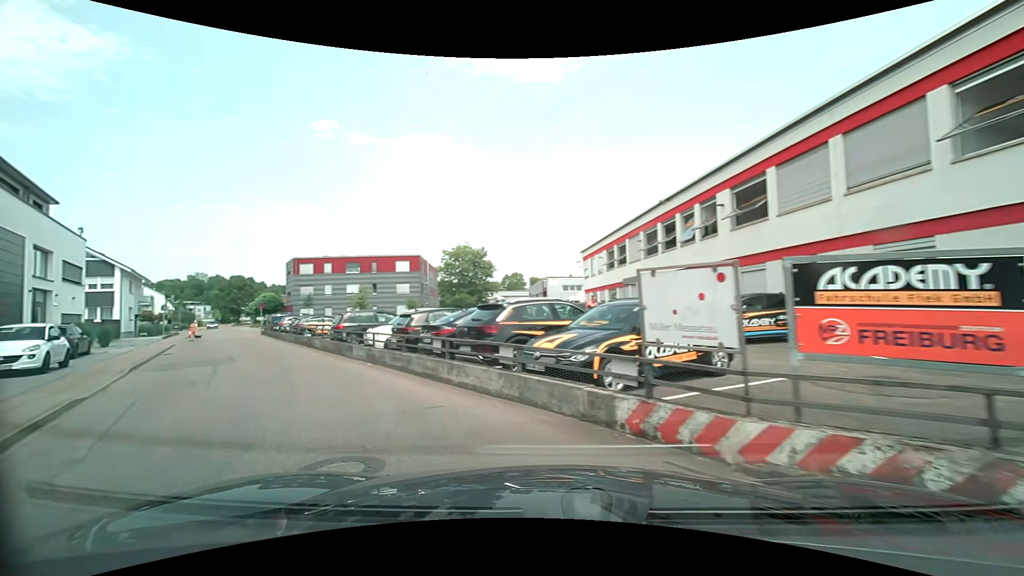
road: unclassified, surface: asphalt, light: Day
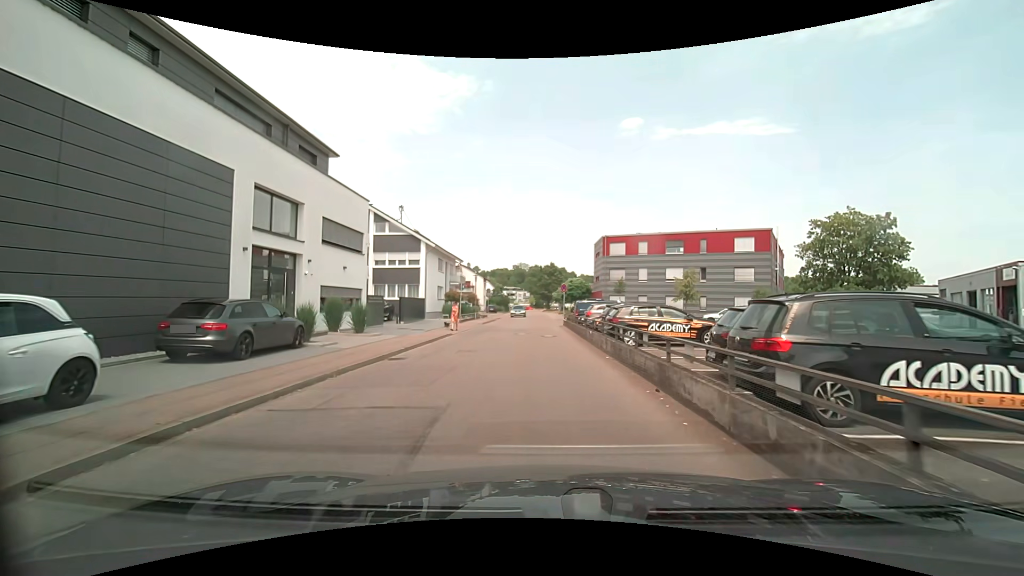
(-7.5, +14.0) m; -39°
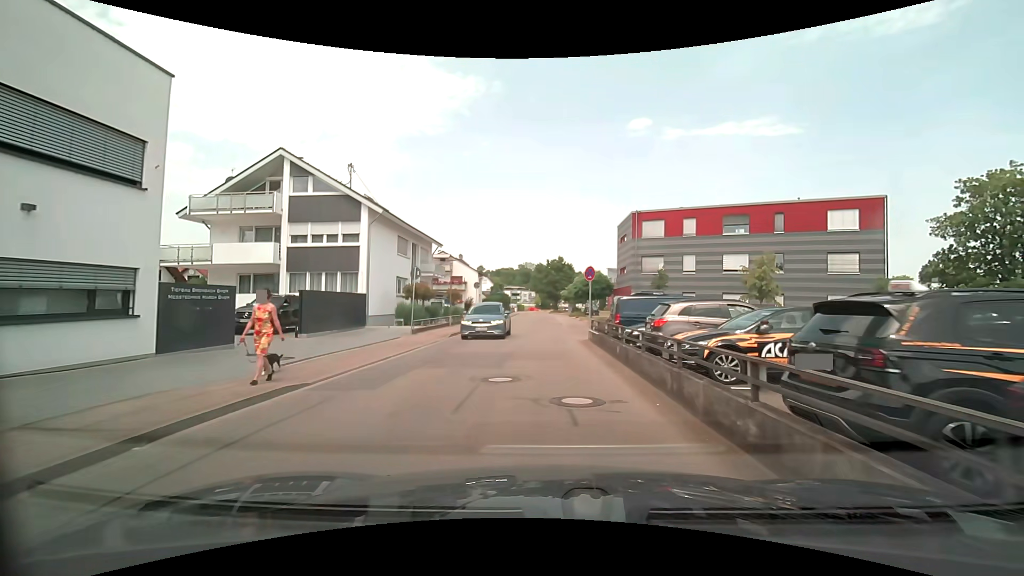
(-0.2, +15.8) m; -1°
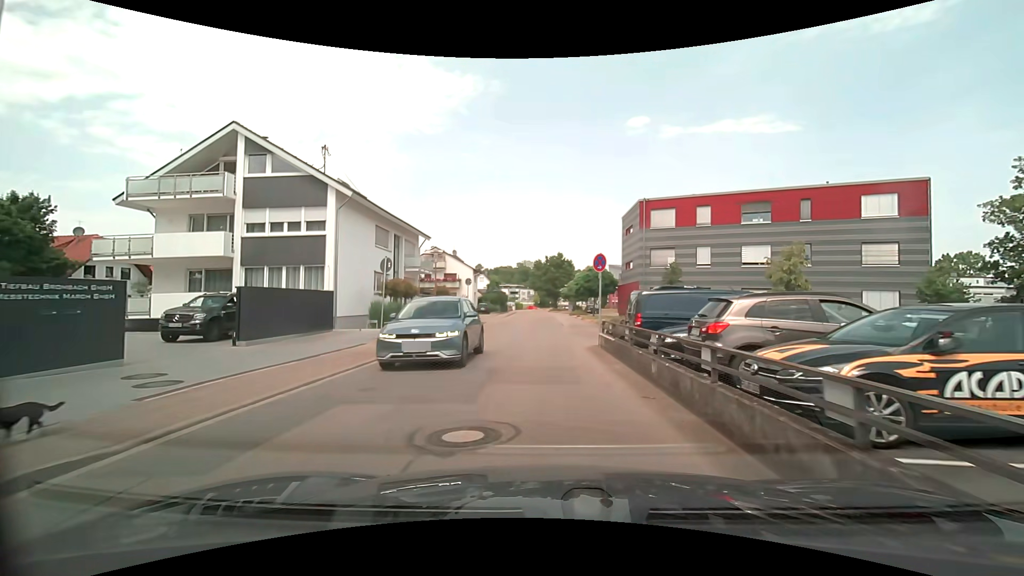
(0.0, +4.1) m; +1°
